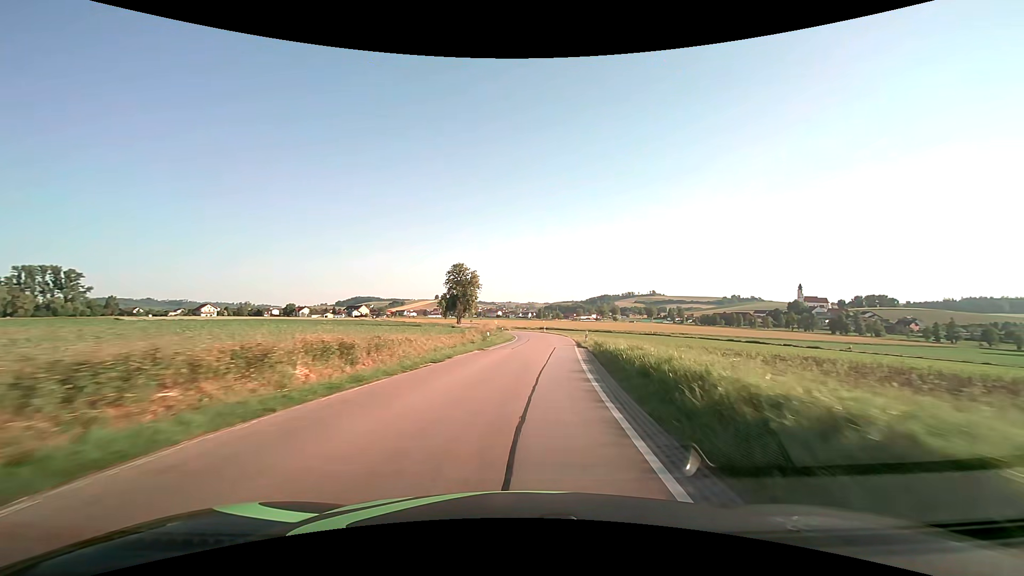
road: secondary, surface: asphalt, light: Day
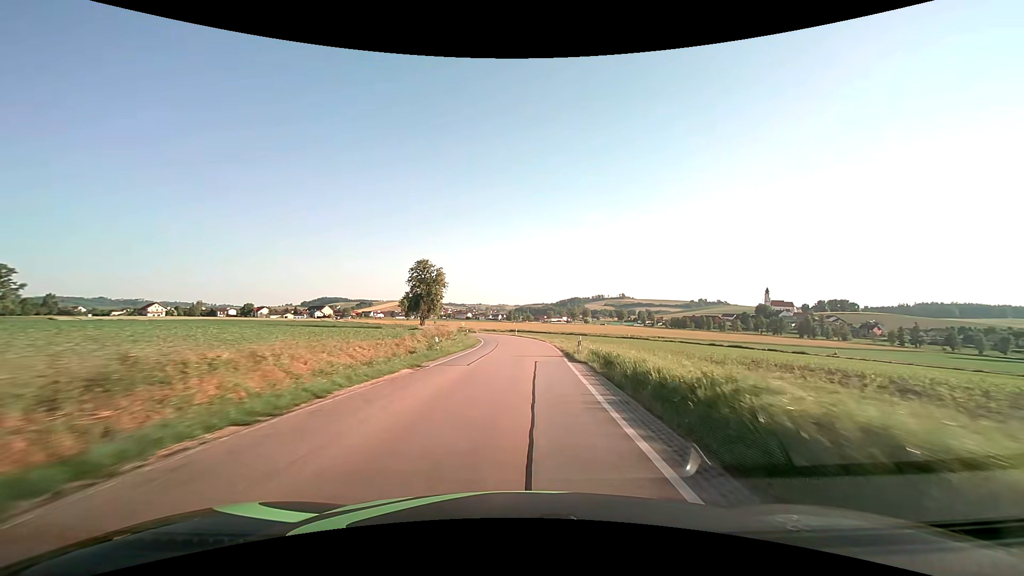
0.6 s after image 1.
(+0.3, +10.8) m; +4°
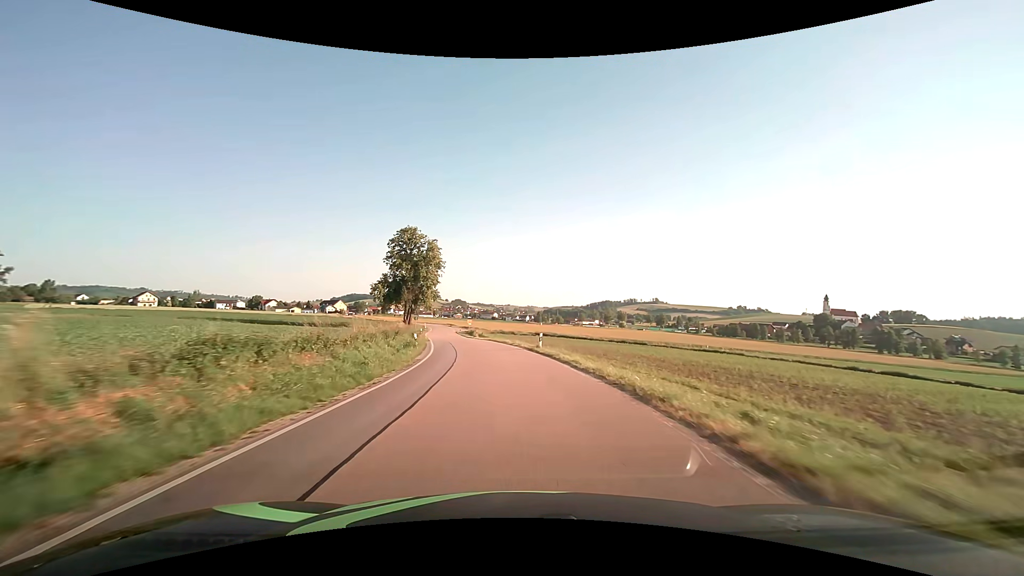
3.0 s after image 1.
(+0.5, +43.1) m; -3°
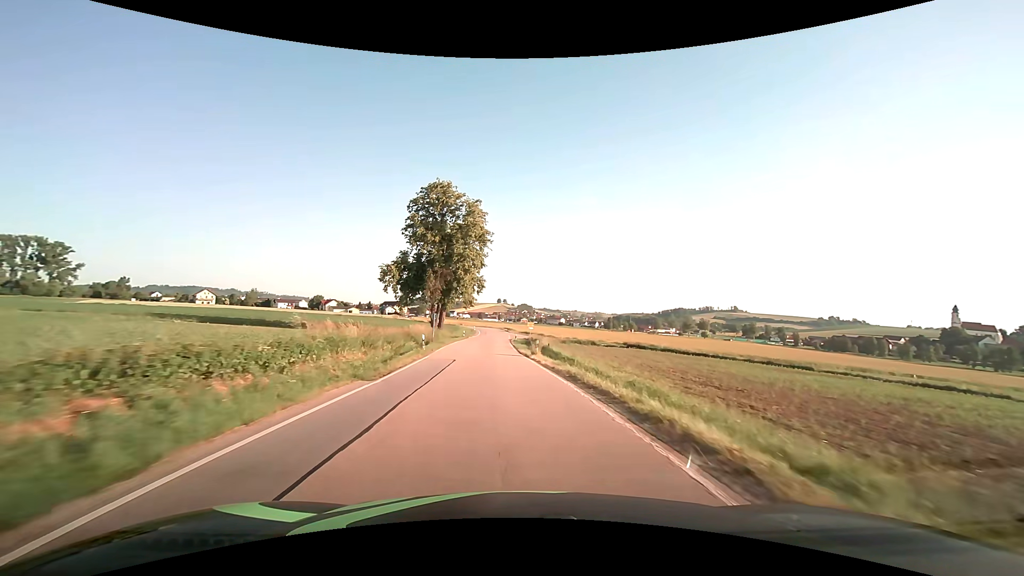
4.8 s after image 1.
(-2.1, +32.2) m; -7°
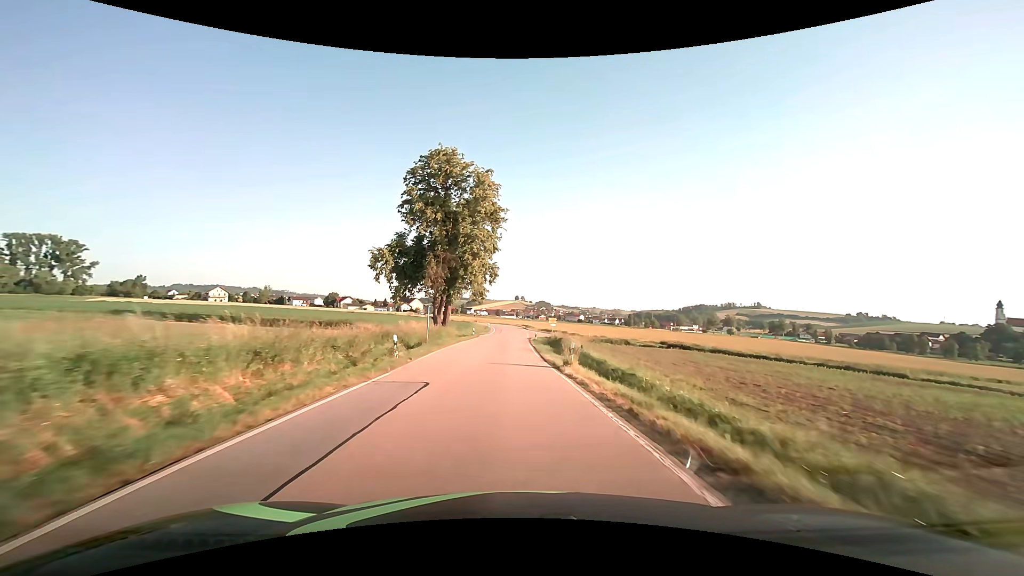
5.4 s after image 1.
(-0.2, +10.8) m; -2°
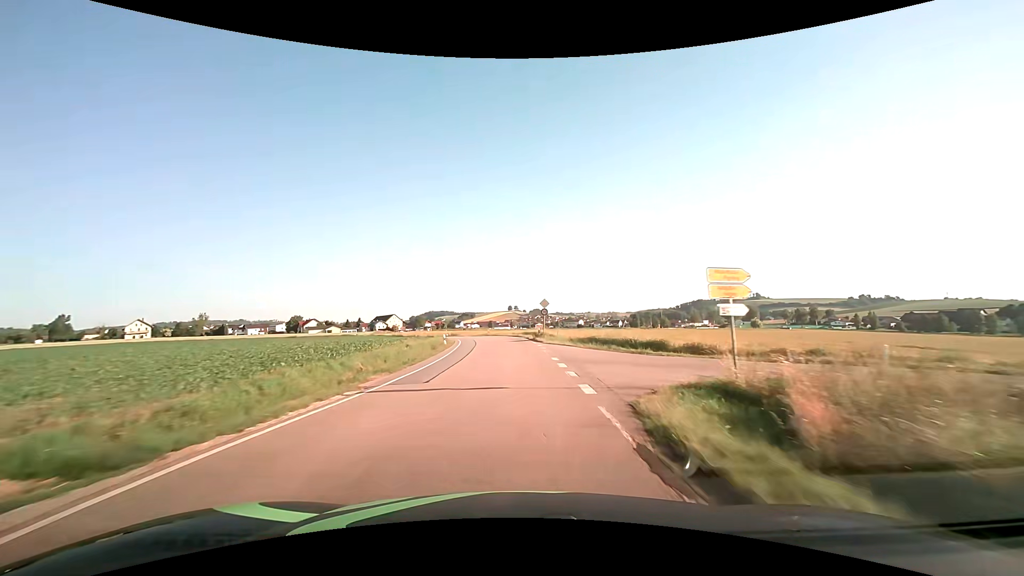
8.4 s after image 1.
(-0.4, +54.0) m; 0°
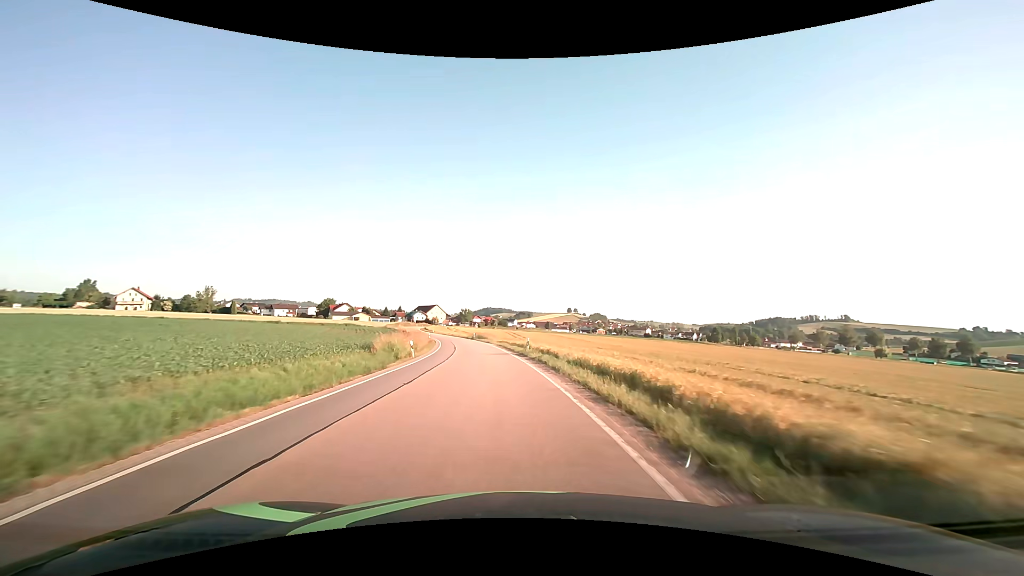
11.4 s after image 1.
(-1.8, +53.1) m; -6°
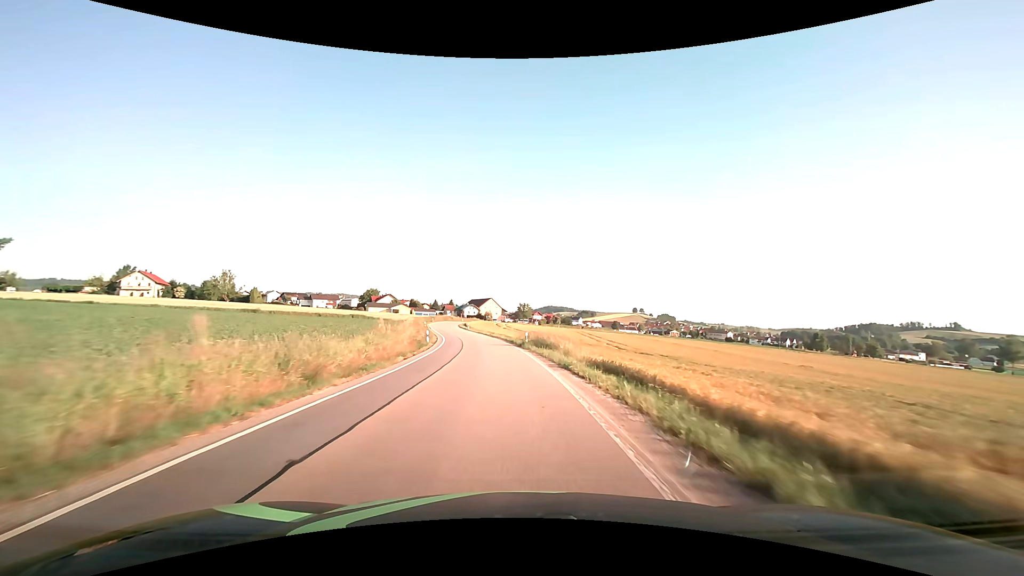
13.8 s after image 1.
(-3.0, +42.7) m; -7°
(0, +10) (-1, +20) (-1, +30) (-3, +40) (-4, +50) (-6, +60) (-8, +69) (-10, +79) (-12, +89) (-13, +99) m
